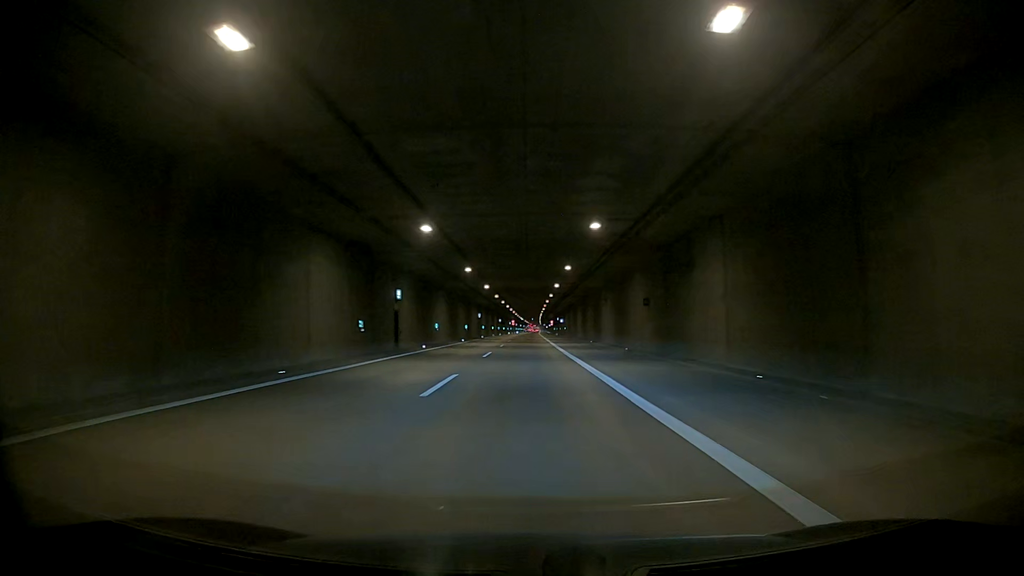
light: Day
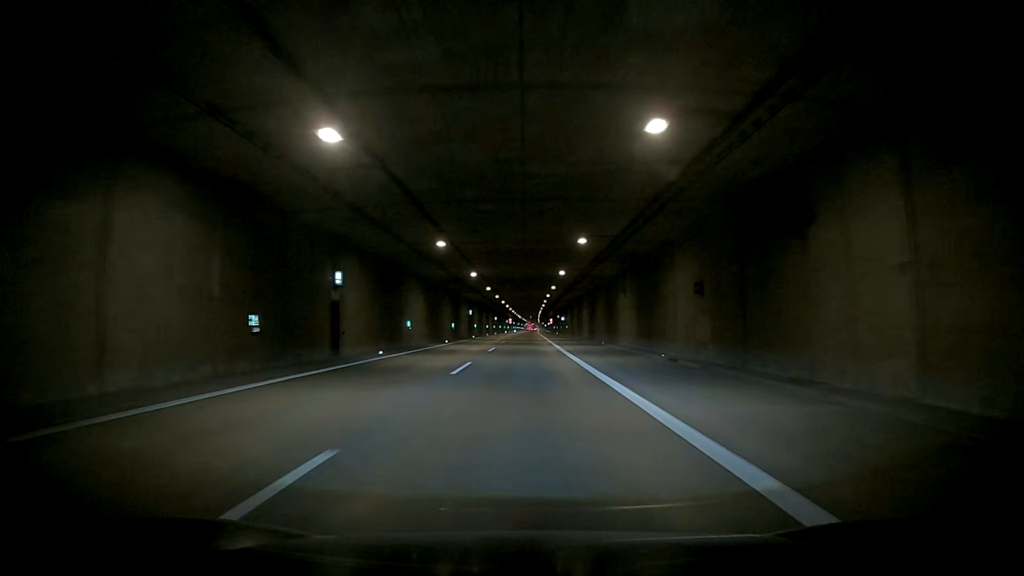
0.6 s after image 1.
(0.0, +12.2) m; 0°
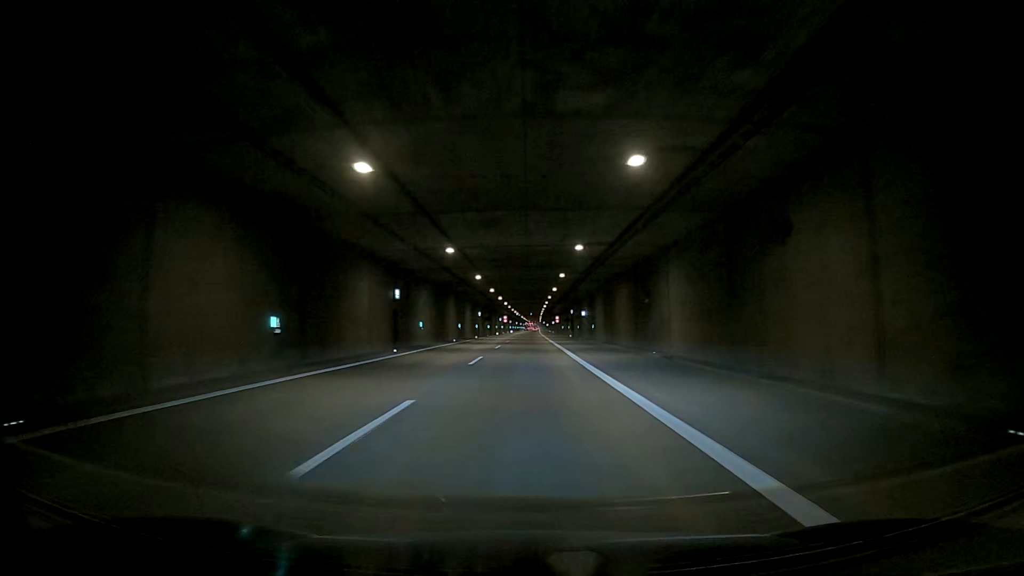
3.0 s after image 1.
(0.0, +48.8) m; 0°
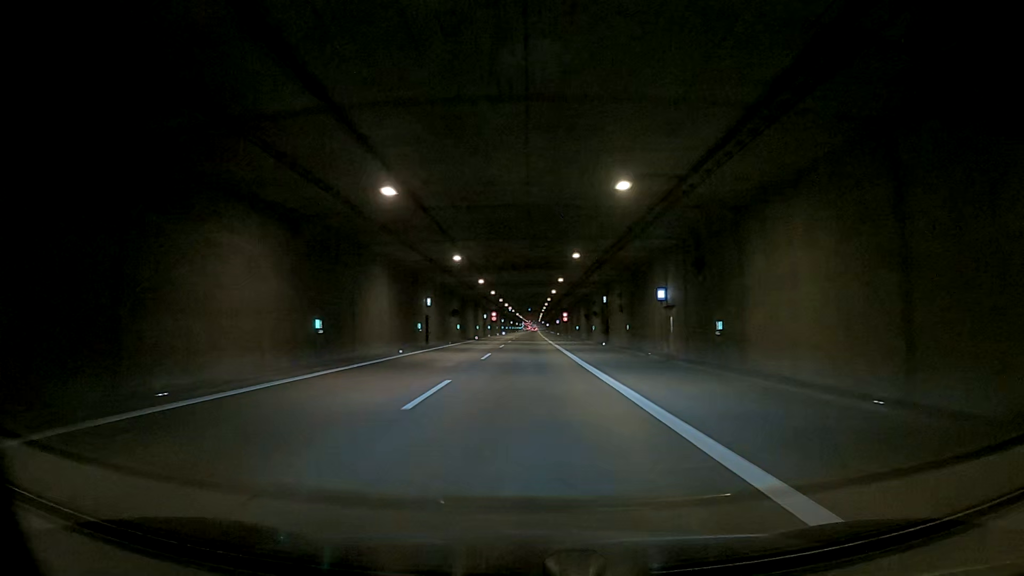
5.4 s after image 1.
(0.0, +48.7) m; 0°
